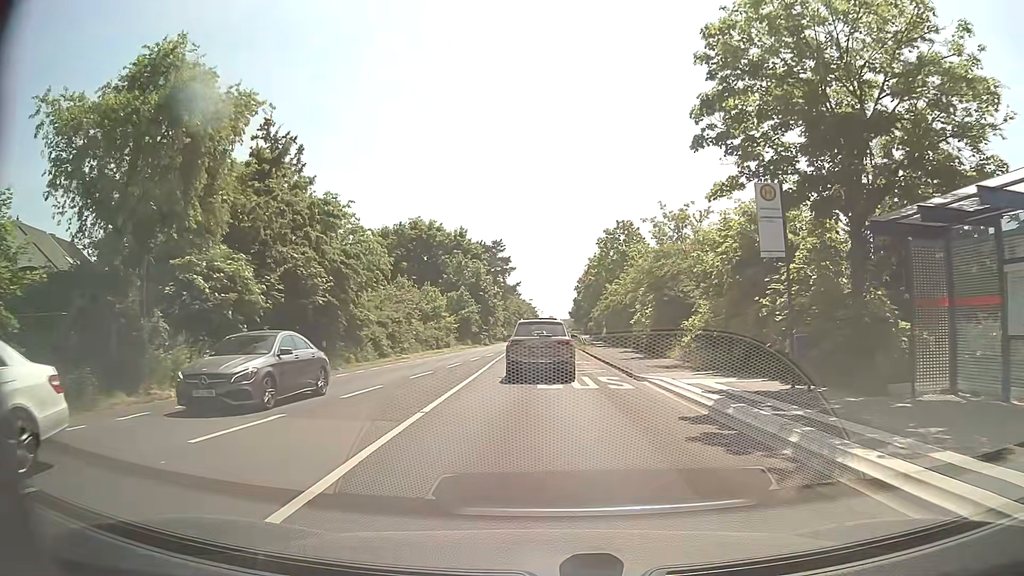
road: secondary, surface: asphalt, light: Day
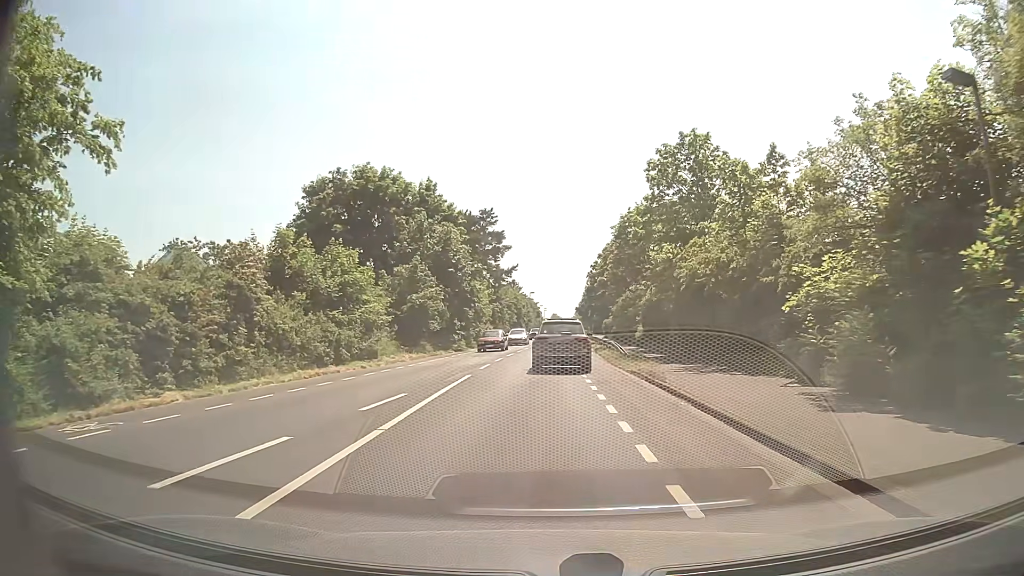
(0.0, +26.6) m; 0°
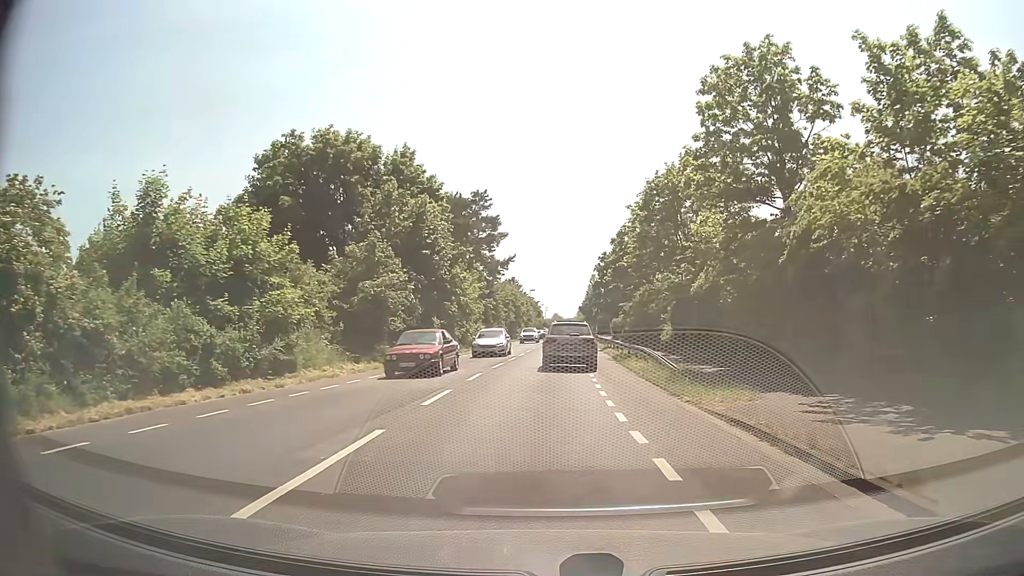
(0.0, +11.1) m; 0°
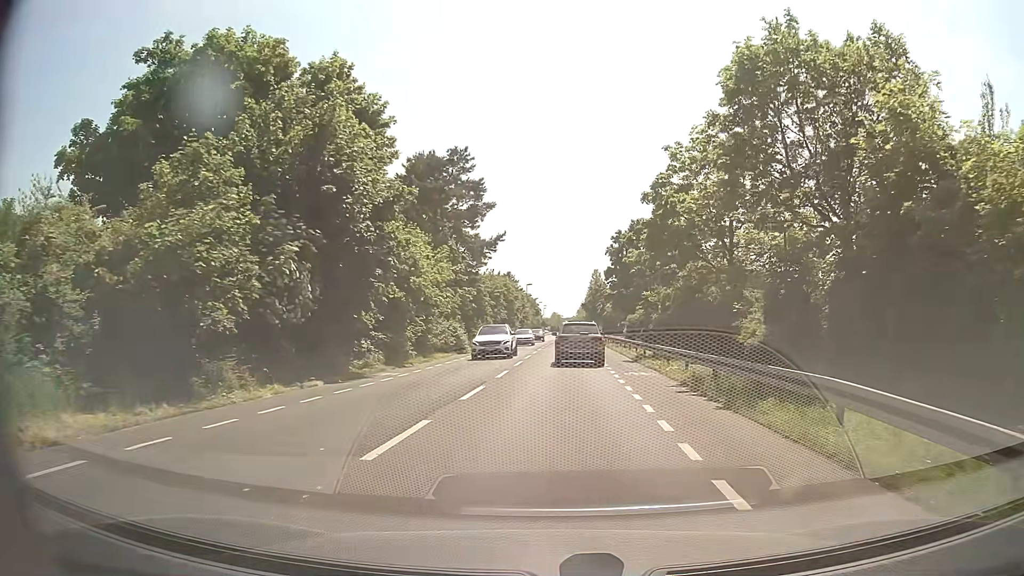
(0.0, +17.1) m; 0°
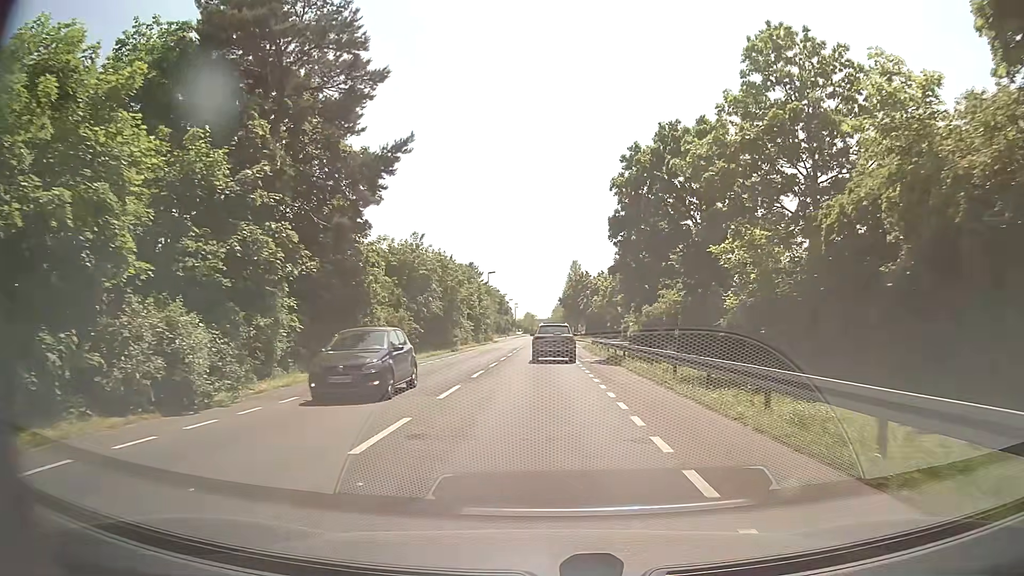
(+1.2, +30.1) m; +2°
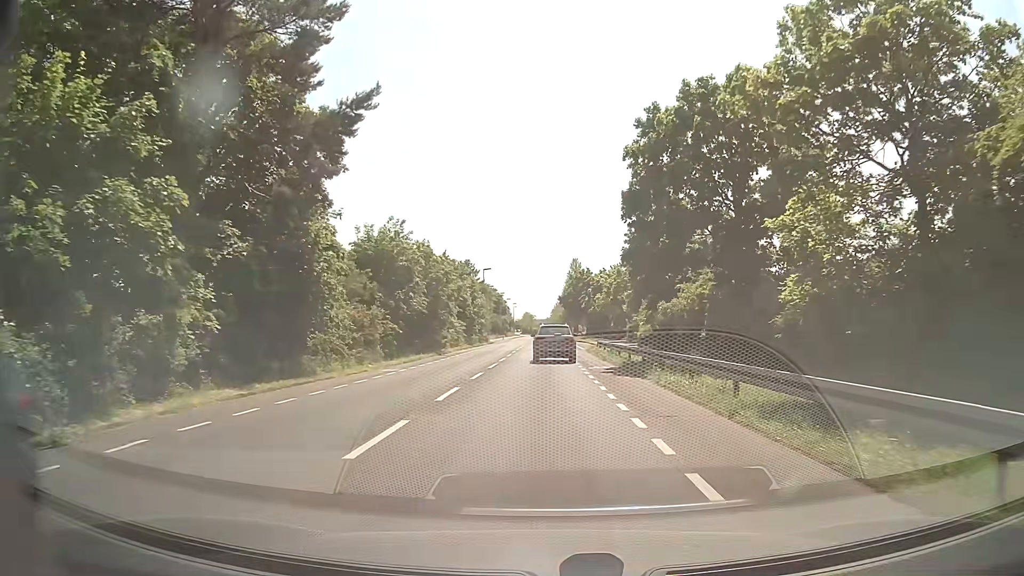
(0.0, +6.2) m; +1°
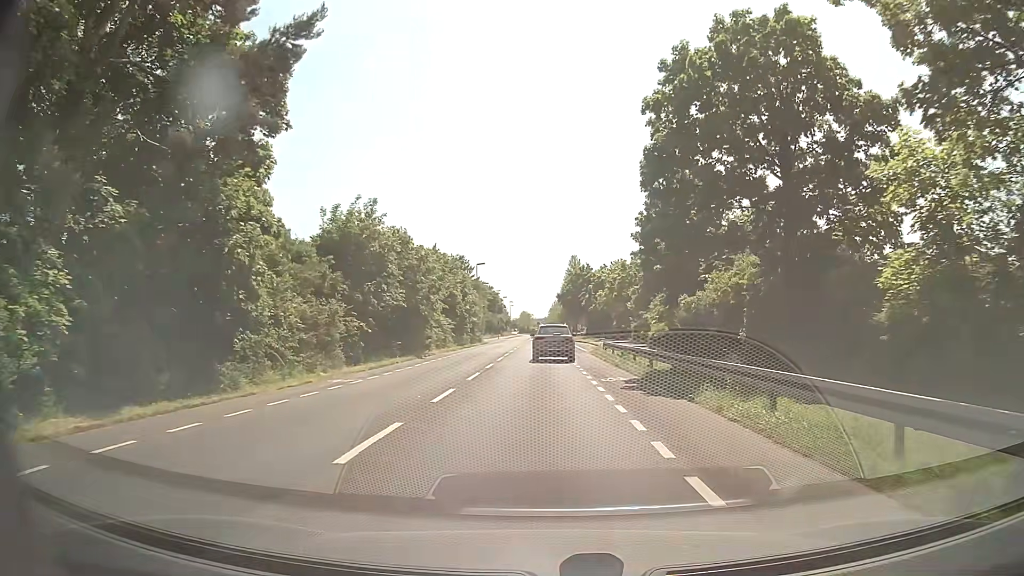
(0.0, +6.3) m; 0°
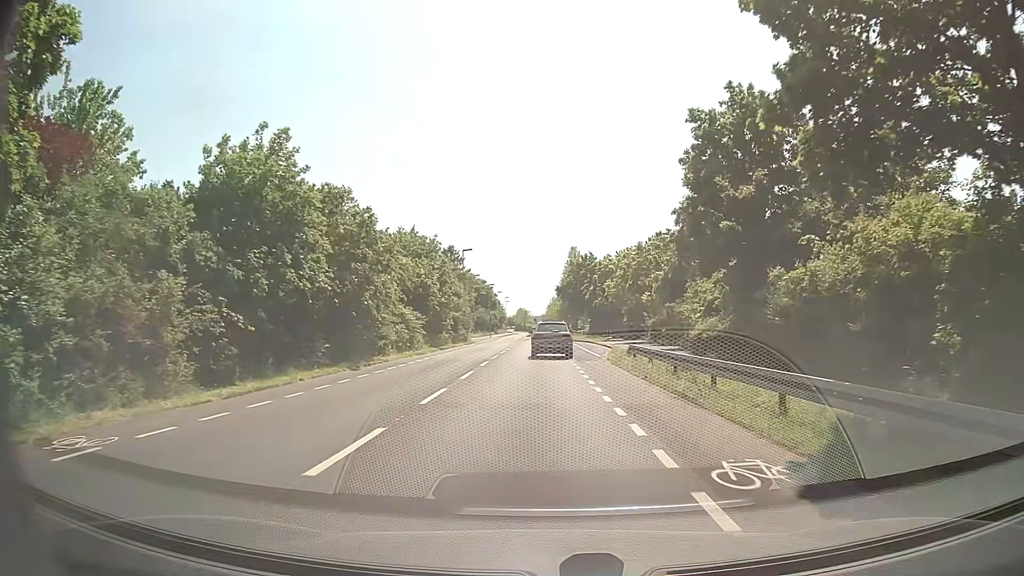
(0.0, +12.8) m; 0°
(0, +10) (0, +20) (0, +30) (0, +40) (0, +50) (0, +60) (0, +70) (0, +80) (0, +90) (+1, +100) m
